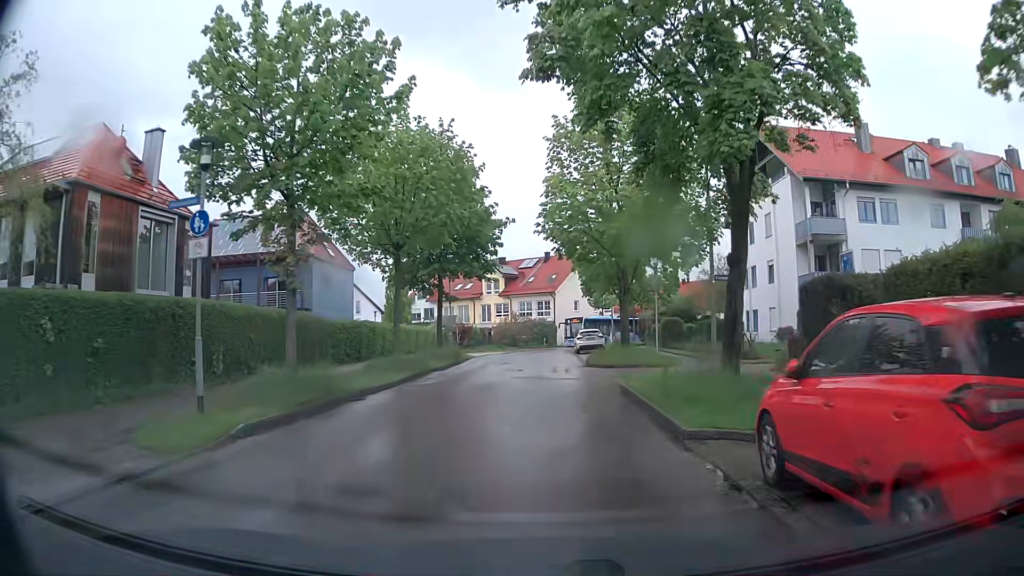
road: residential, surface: asphalt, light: Day
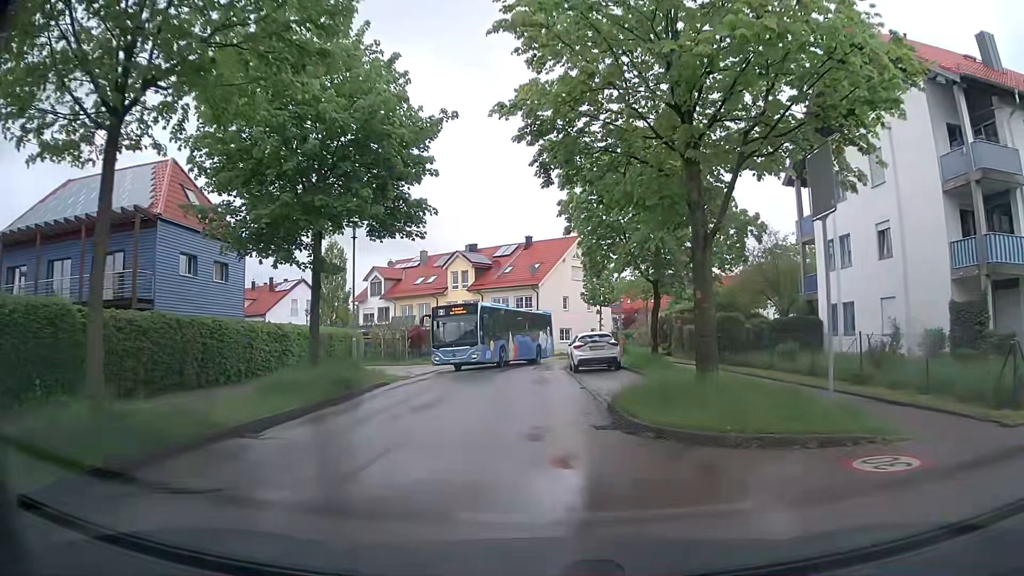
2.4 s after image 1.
(+0.2, +16.4) m; +1°
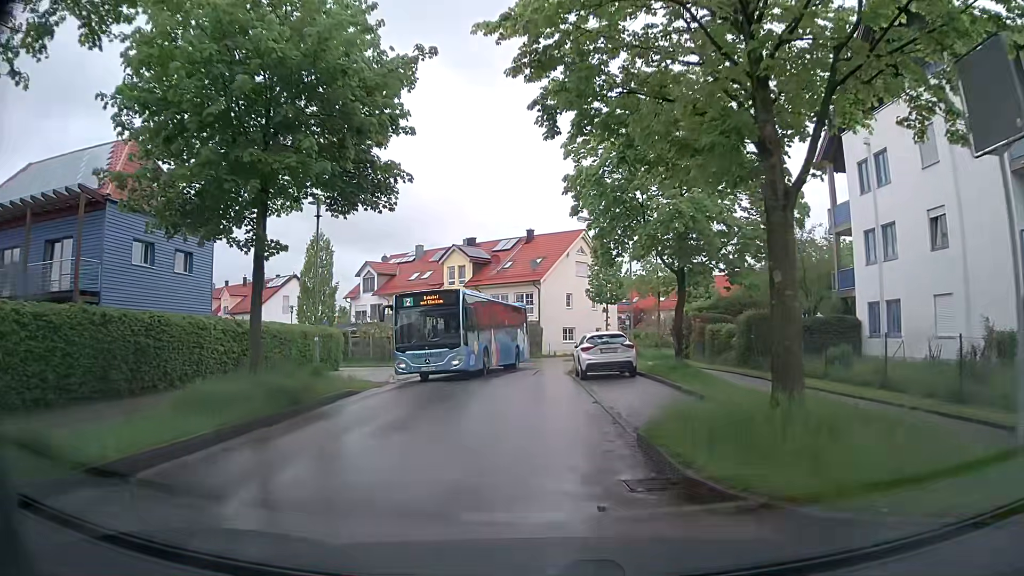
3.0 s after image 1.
(0.0, +3.8) m; 0°
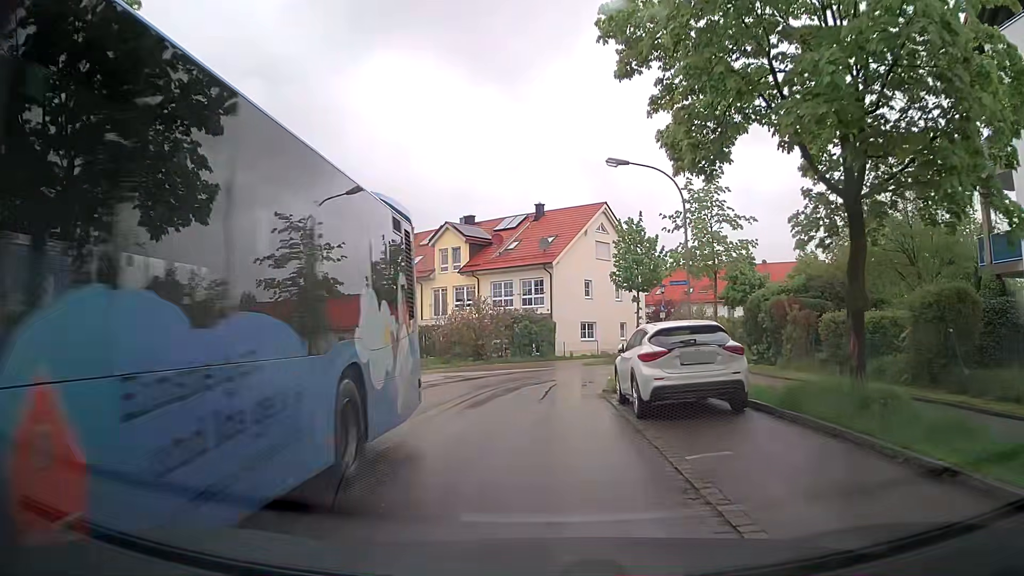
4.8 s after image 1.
(-0.2, +10.8) m; -1°
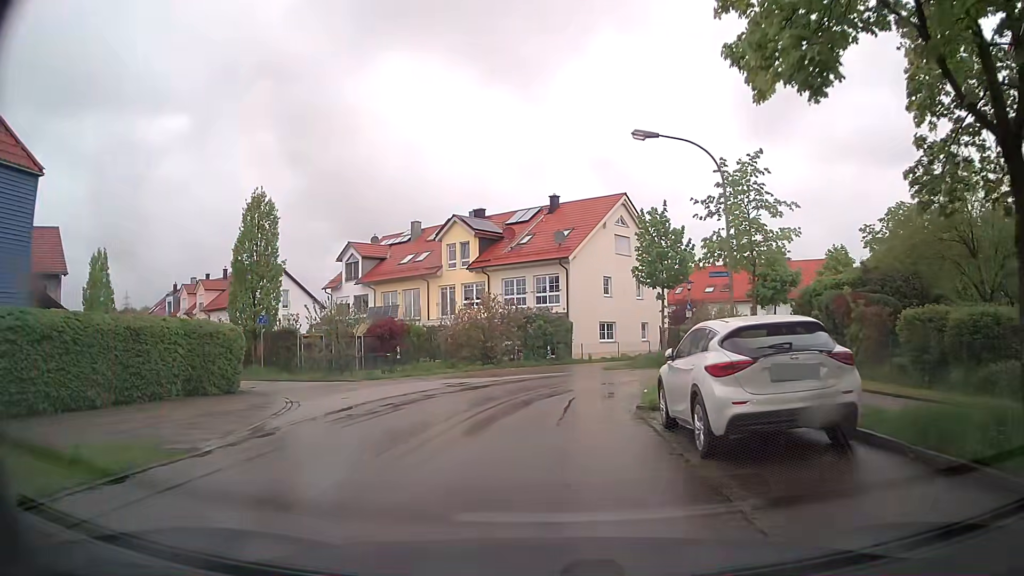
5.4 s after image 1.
(-0.1, +3.5) m; -2°
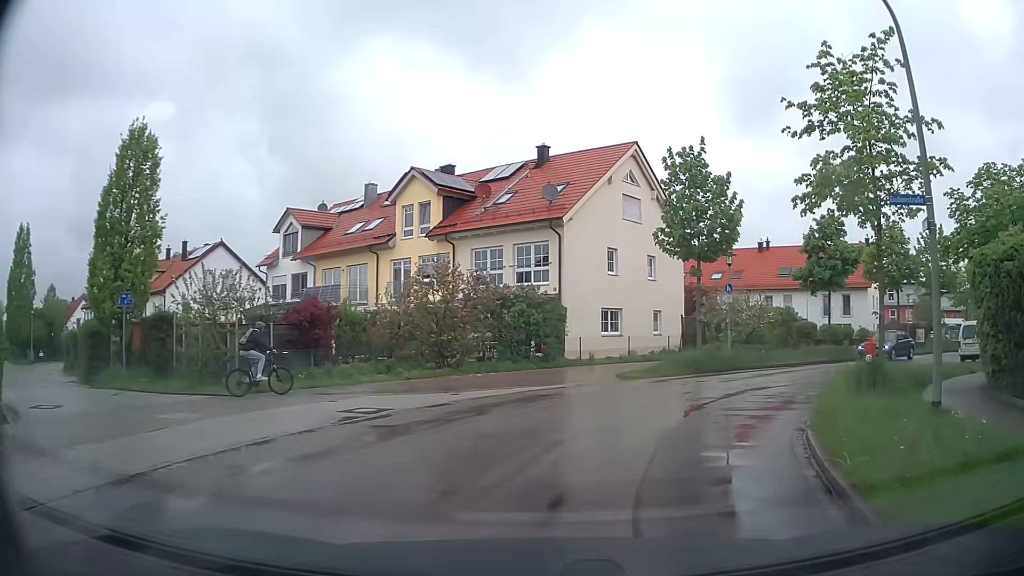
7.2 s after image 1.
(0.0, +10.9) m; +2°
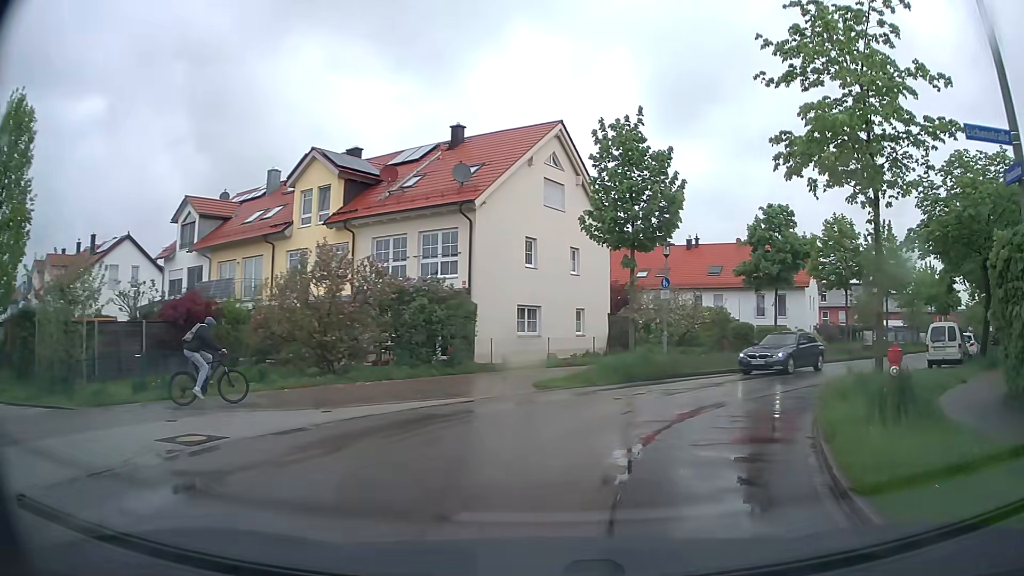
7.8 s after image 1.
(+0.2, +3.7) m; +7°
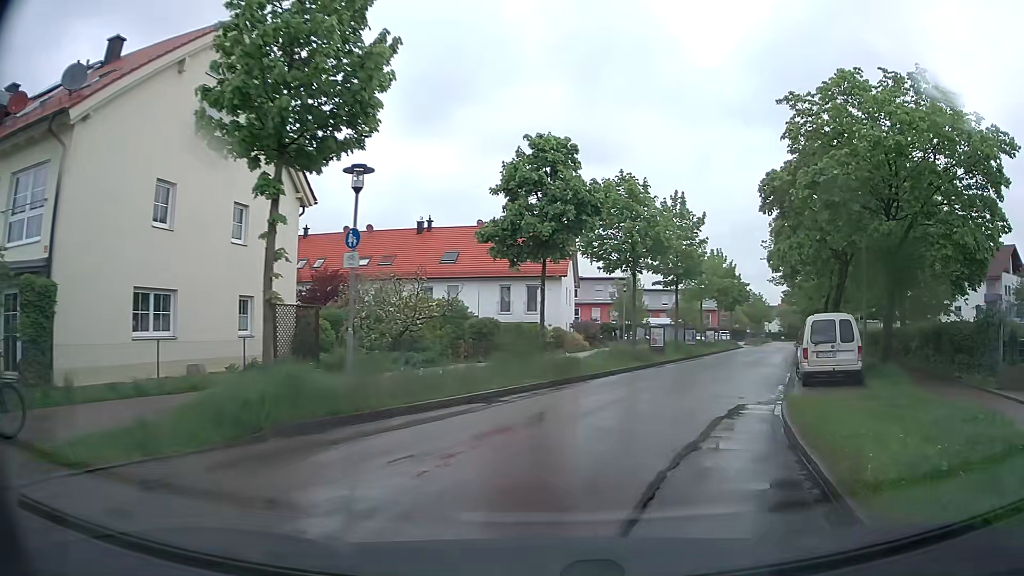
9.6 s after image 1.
(+2.2, +10.7) m; +23°
